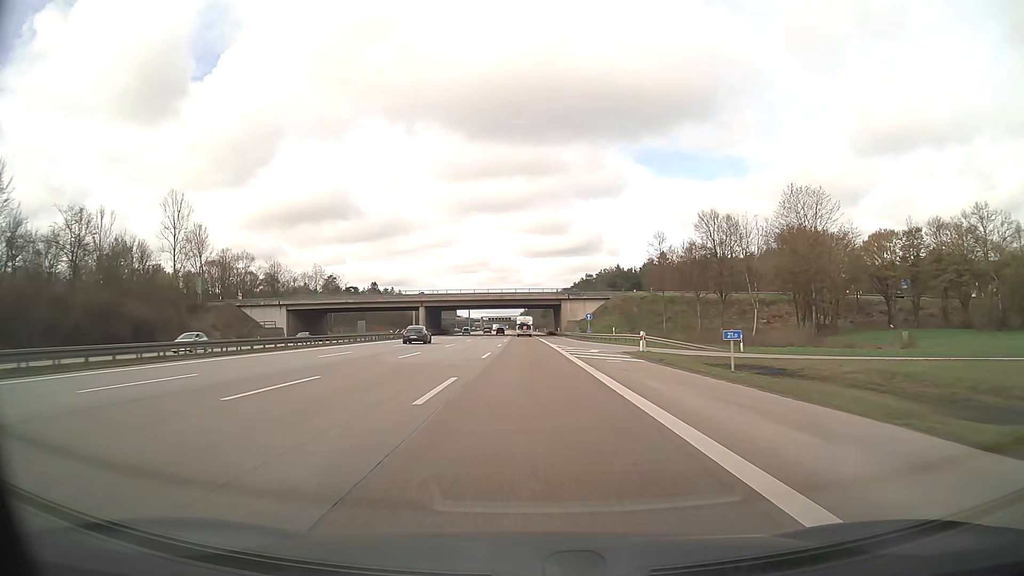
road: motorway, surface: asphalt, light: Day
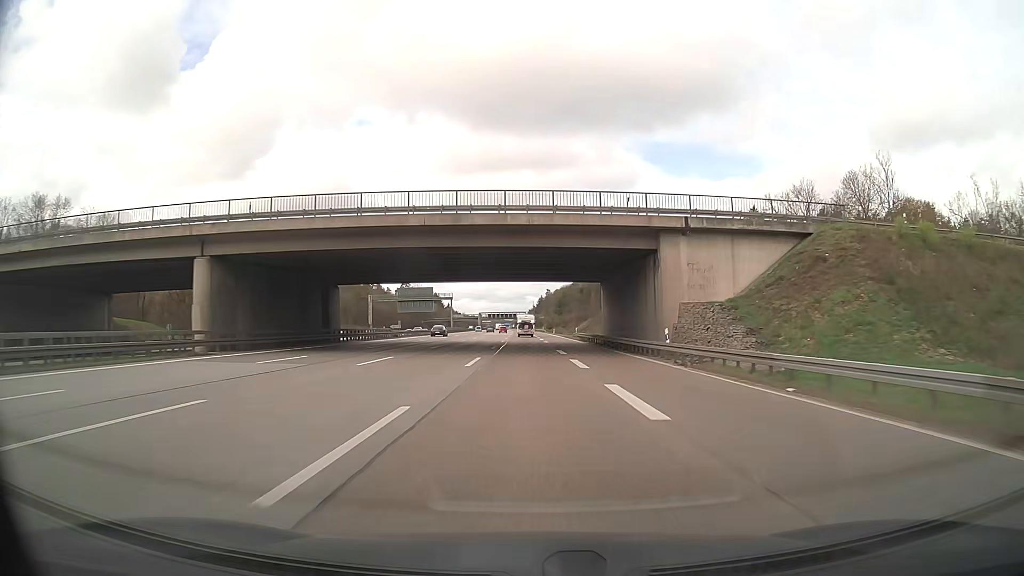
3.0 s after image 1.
(-0.5, +79.1) m; -1°
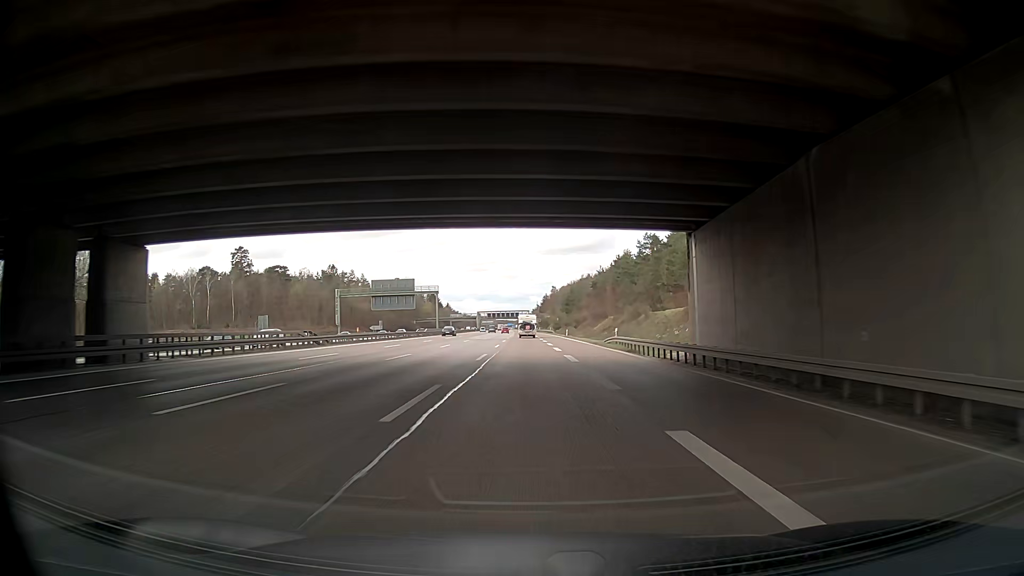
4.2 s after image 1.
(-0.1, +31.6) m; 0°
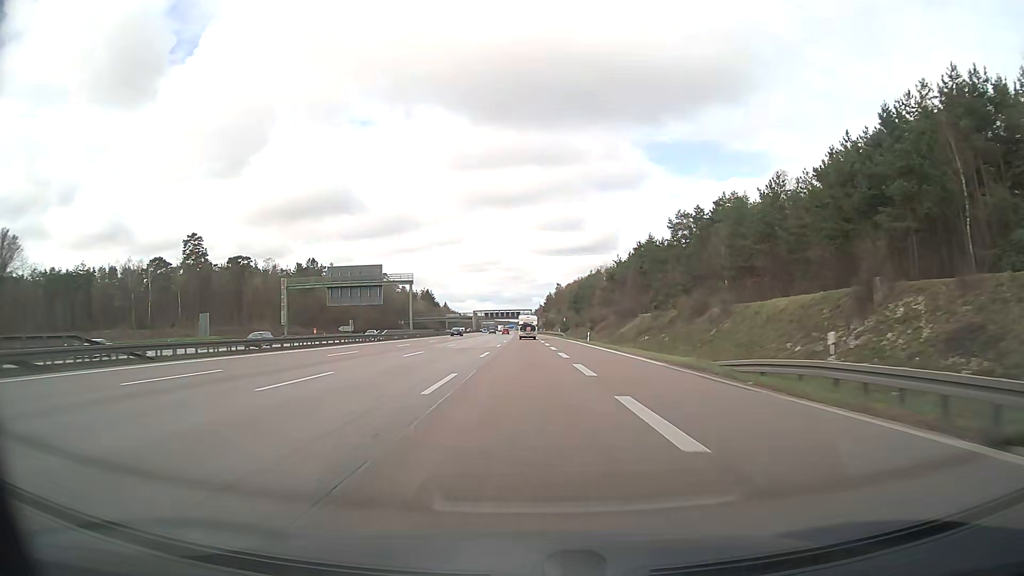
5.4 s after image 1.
(+0.2, +31.7) m; 0°
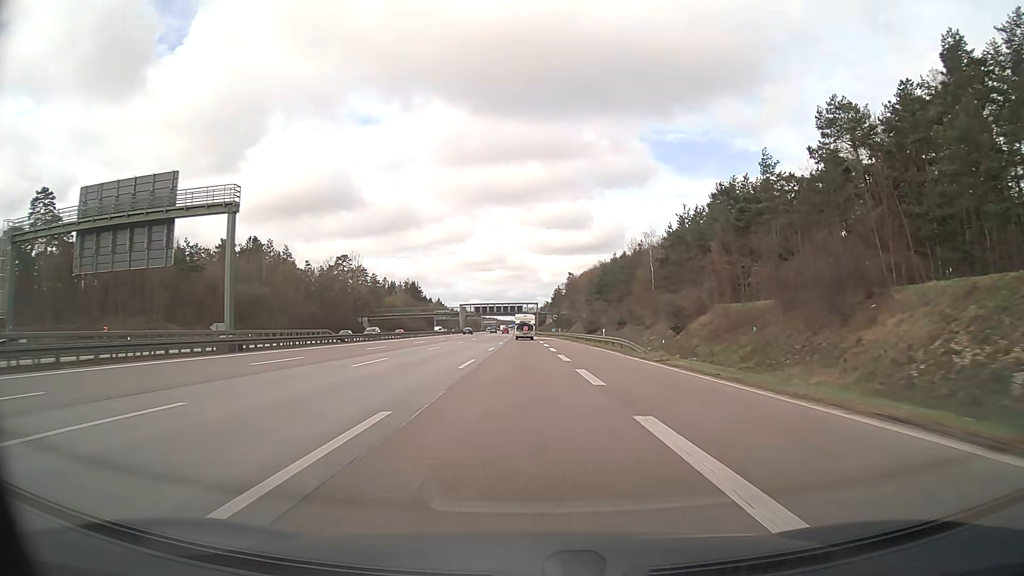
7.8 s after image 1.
(-0.1, +63.4) m; 0°
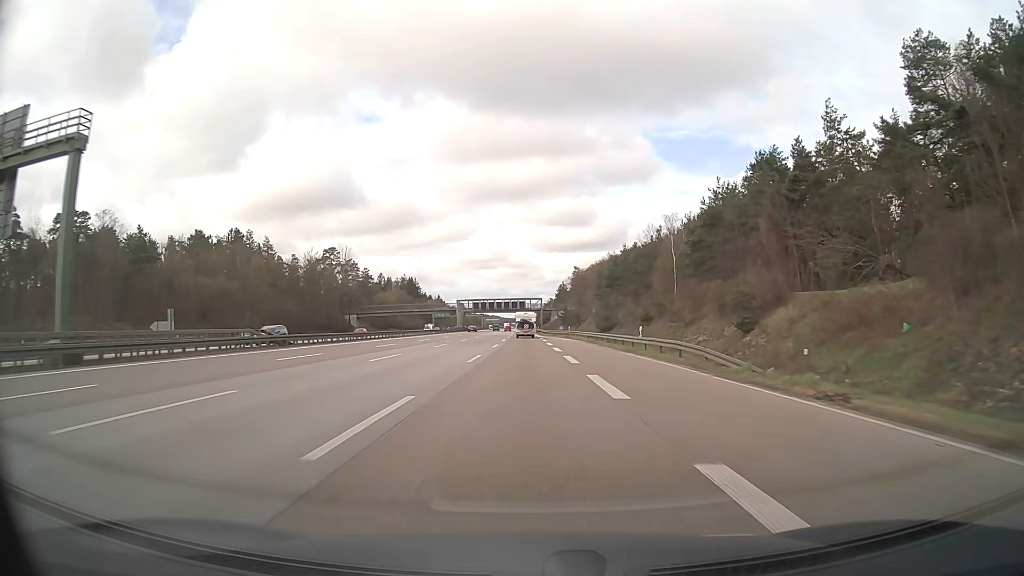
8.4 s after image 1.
(0.0, +15.8) m; 0°
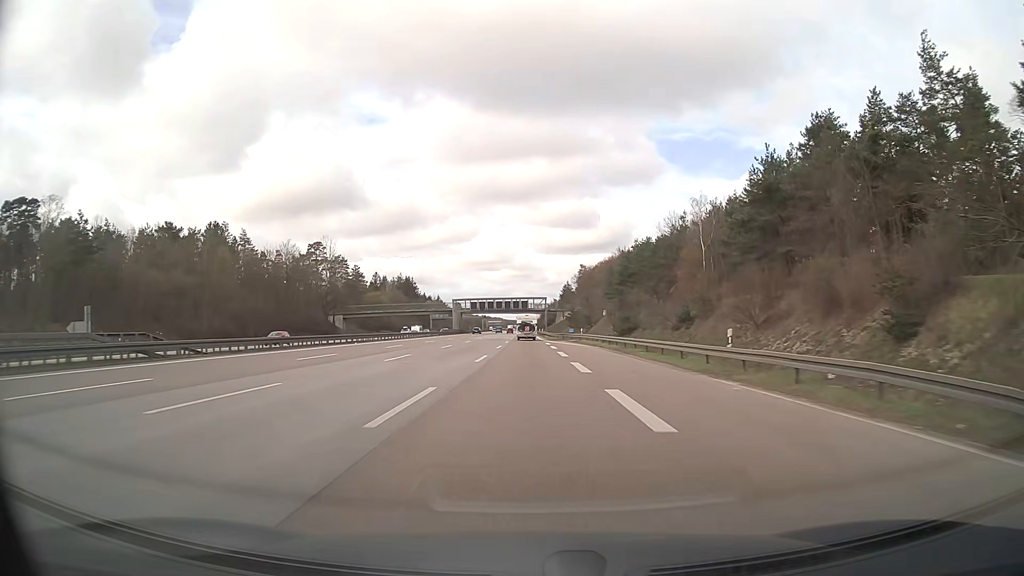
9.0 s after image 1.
(0.0, +15.9) m; 0°
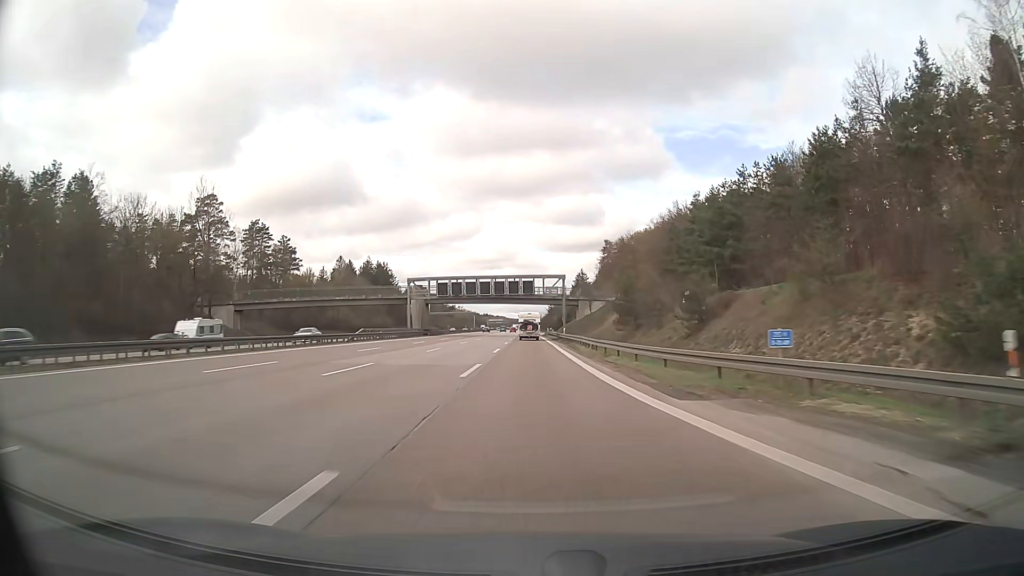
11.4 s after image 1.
(-0.5, +63.4) m; -1°
(0, +10) (0, +20) (0, +30) (0, +40) (0, +50) (0, +60) (0, +70) (0, +80) (0, +90) (0, +100) m
